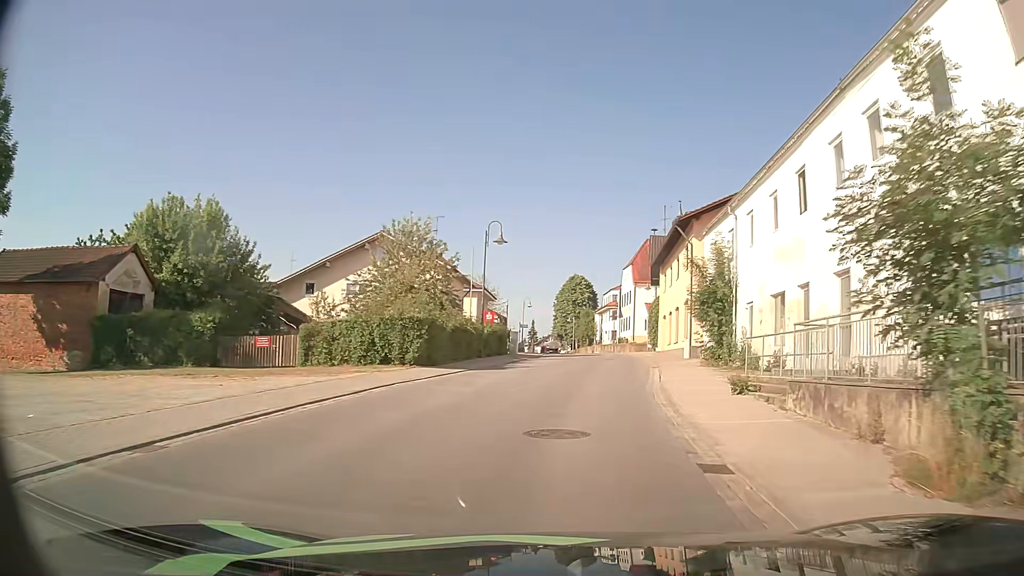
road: secondary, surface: asphalt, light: Day
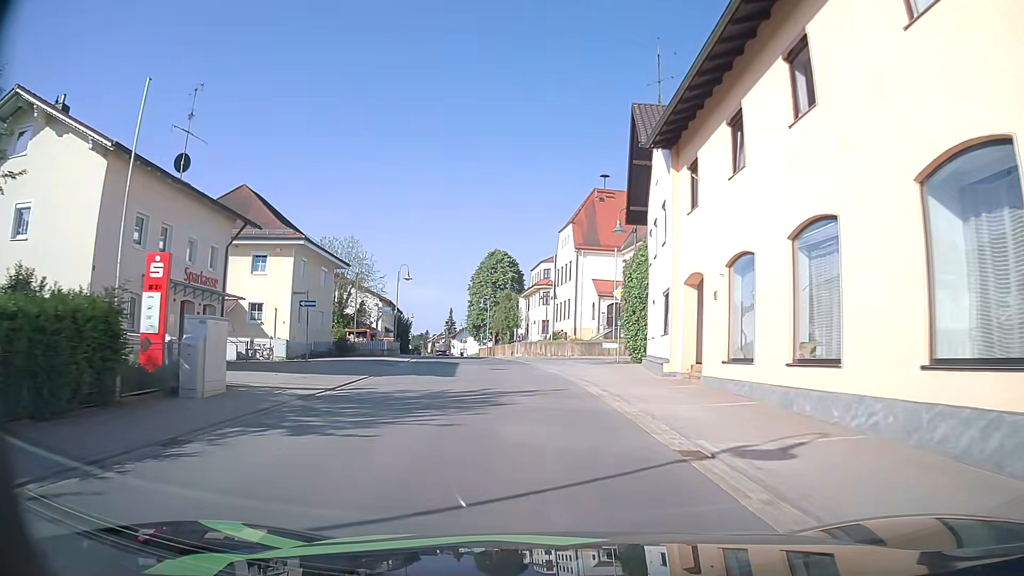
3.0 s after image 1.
(+3.4, +33.2) m; +8°
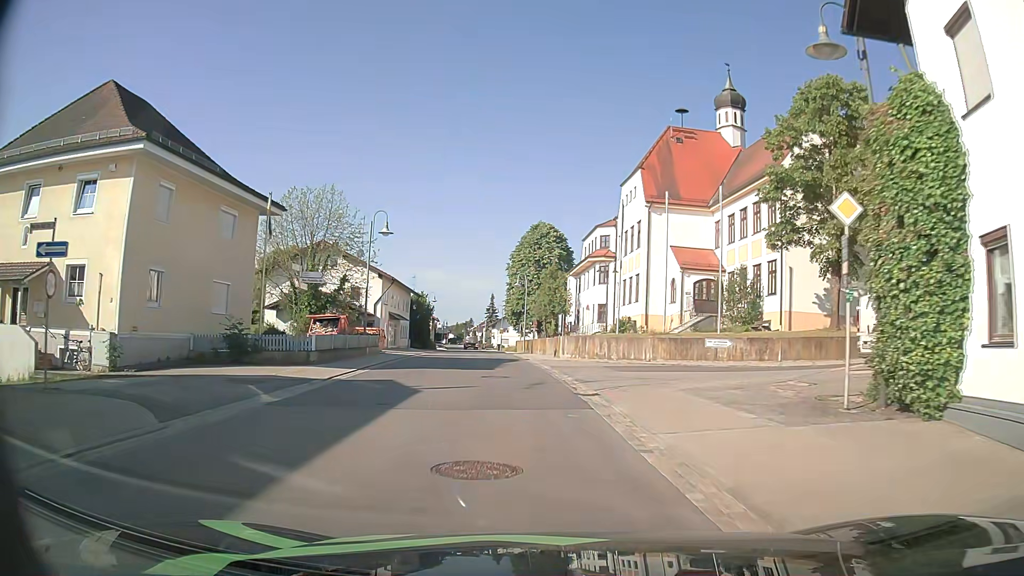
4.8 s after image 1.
(-0.9, +20.1) m; -5°
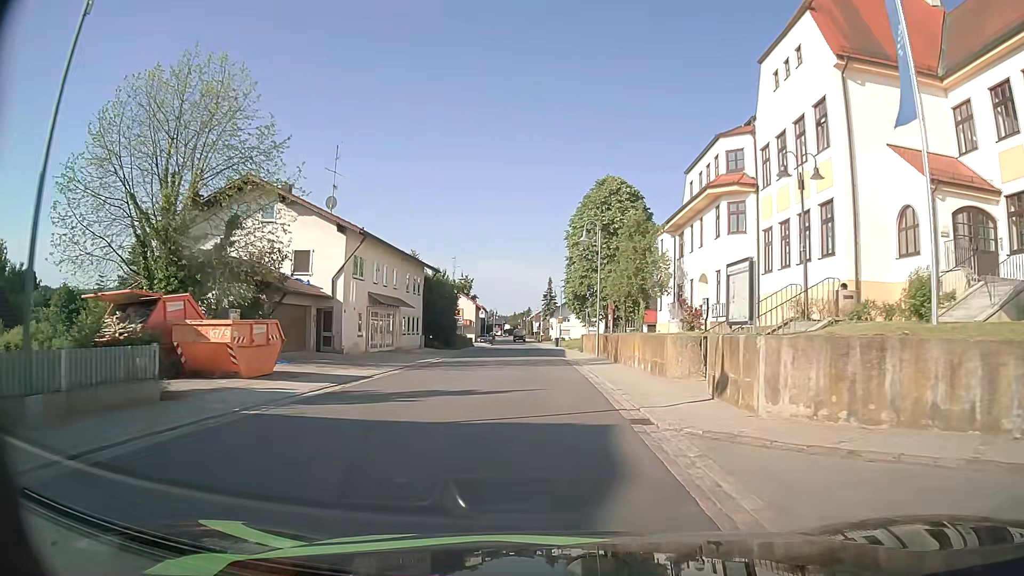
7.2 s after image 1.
(-1.4, +25.2) m; -5°
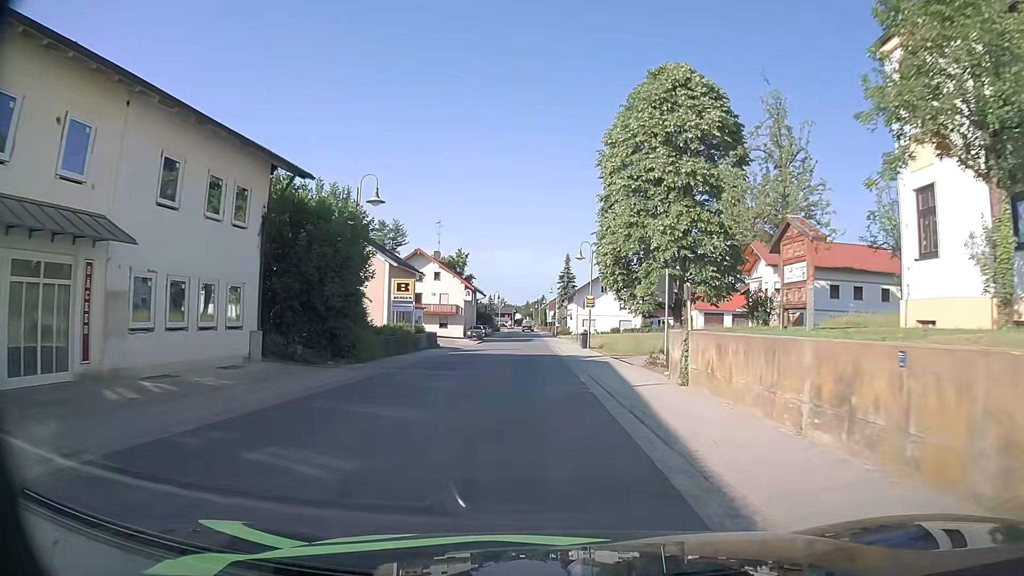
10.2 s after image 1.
(-0.6, +32.7) m; -2°
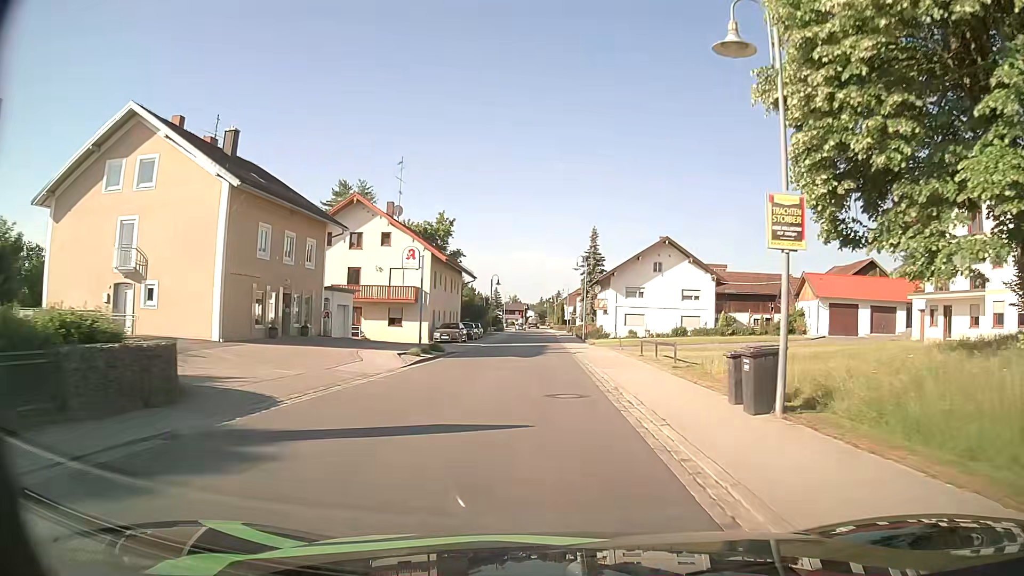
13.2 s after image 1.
(-0.4, +33.9) m; -1°
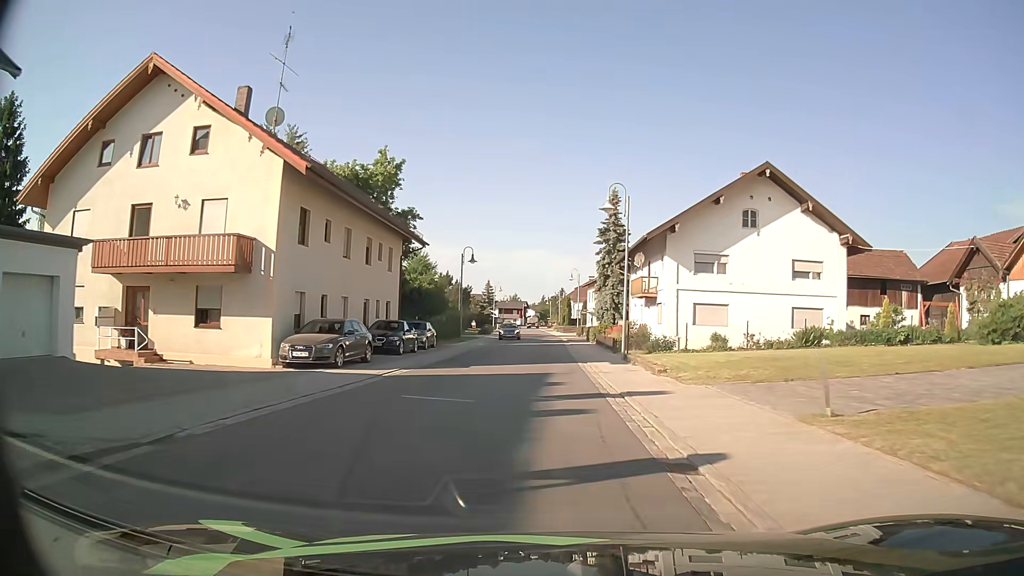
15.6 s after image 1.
(+0.1, +28.1) m; 0°
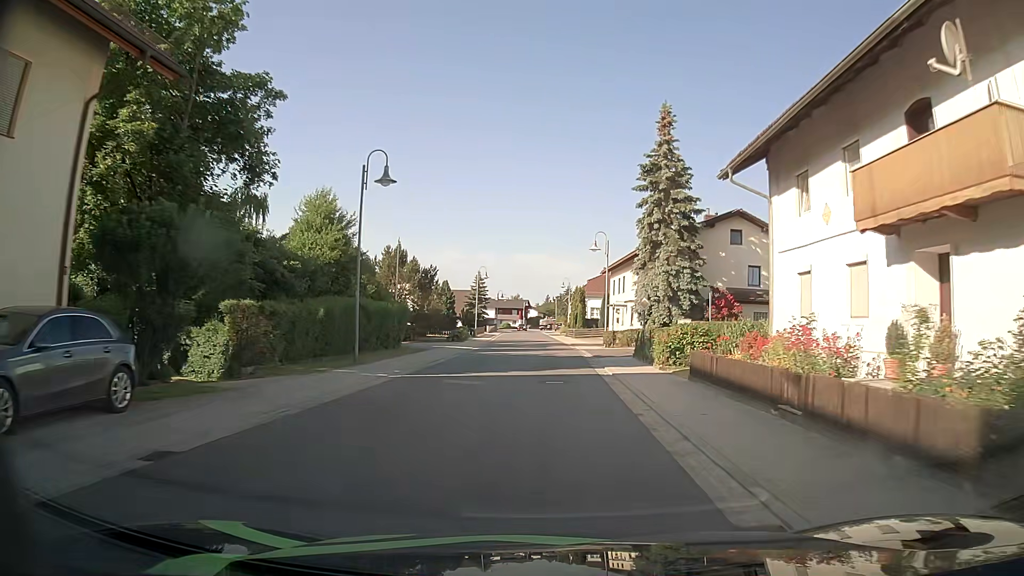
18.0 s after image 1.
(-0.2, +28.6) m; 0°
